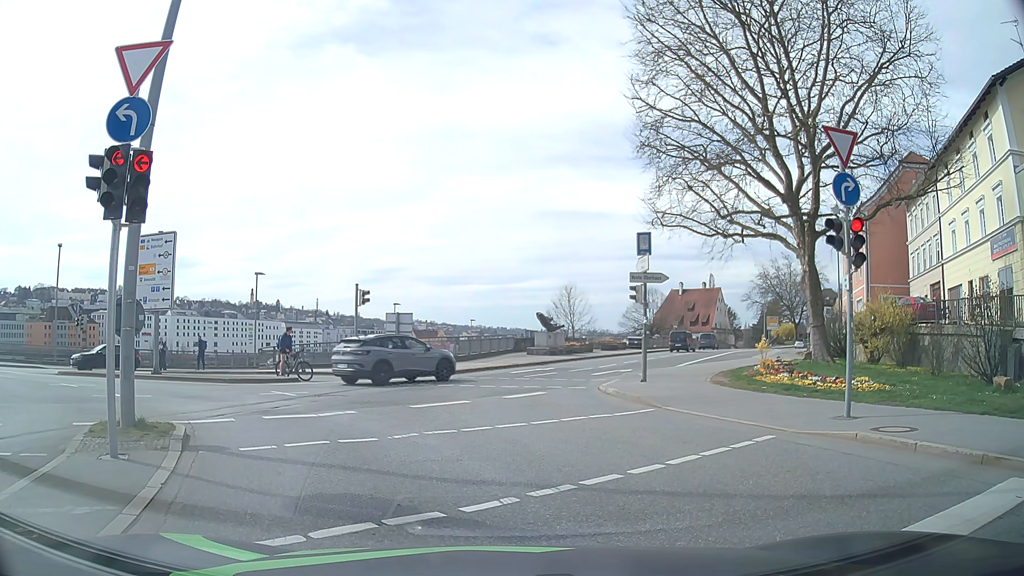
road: primary_link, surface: asphalt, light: Day
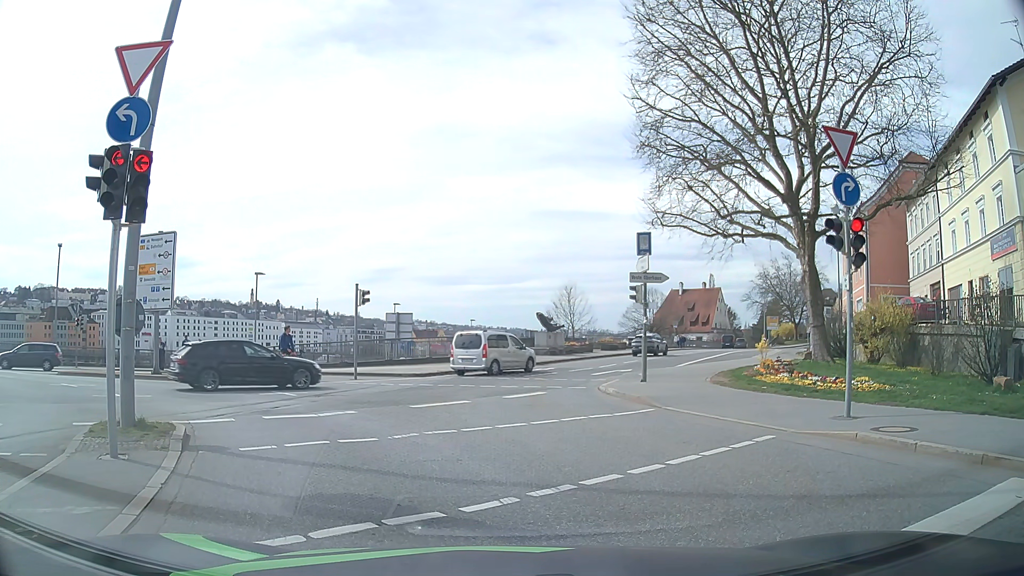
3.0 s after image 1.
(0.0, 0.0) m; 0°
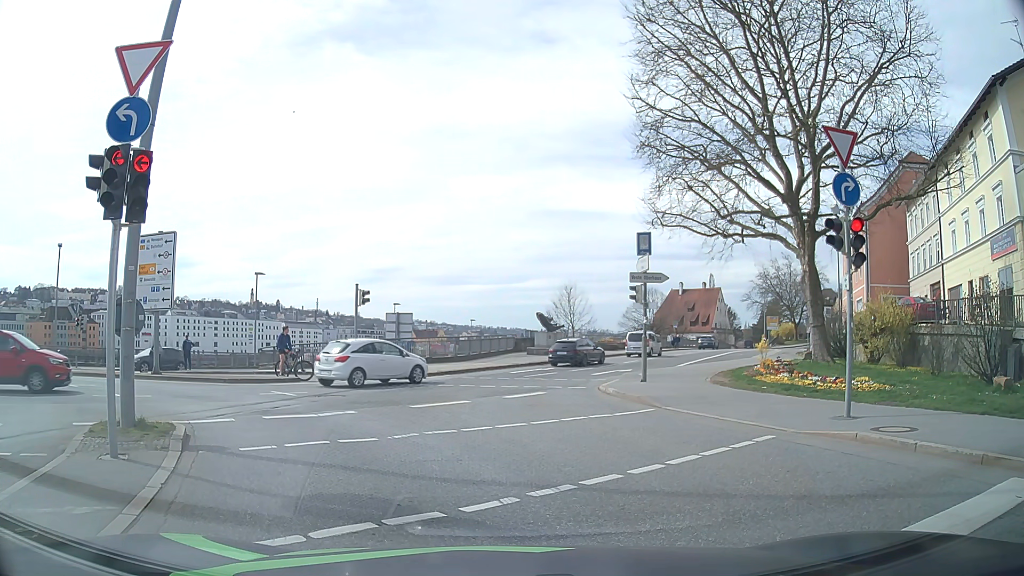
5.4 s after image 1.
(0.0, 0.0) m; 0°
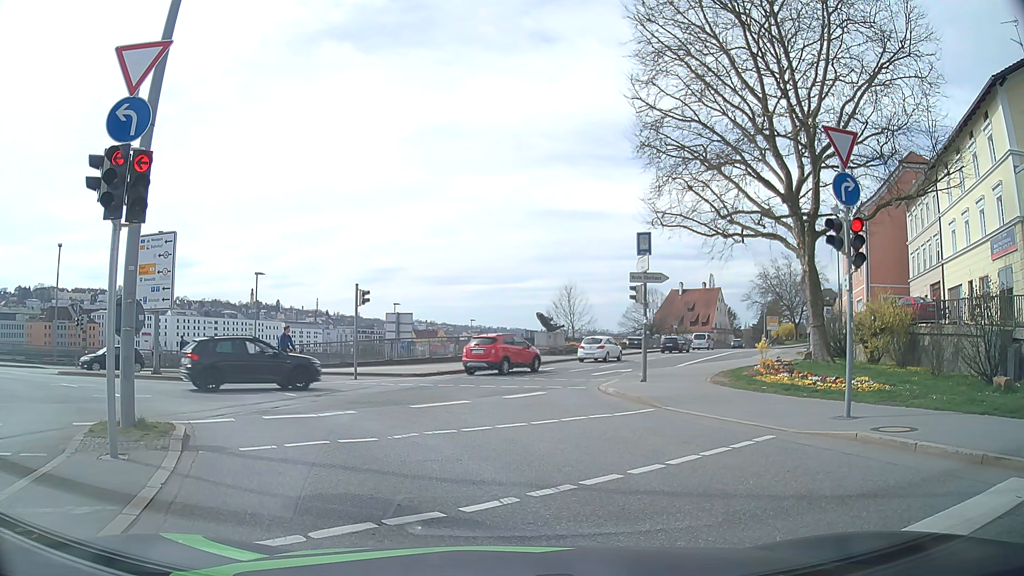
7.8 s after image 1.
(0.0, 0.0) m; 0°
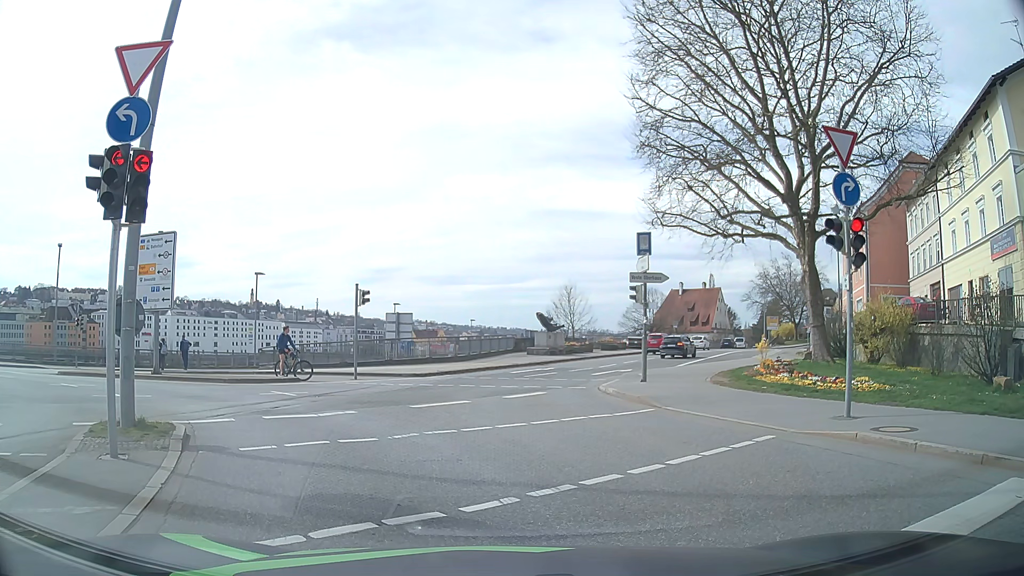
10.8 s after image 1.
(0.0, 0.0) m; 0°
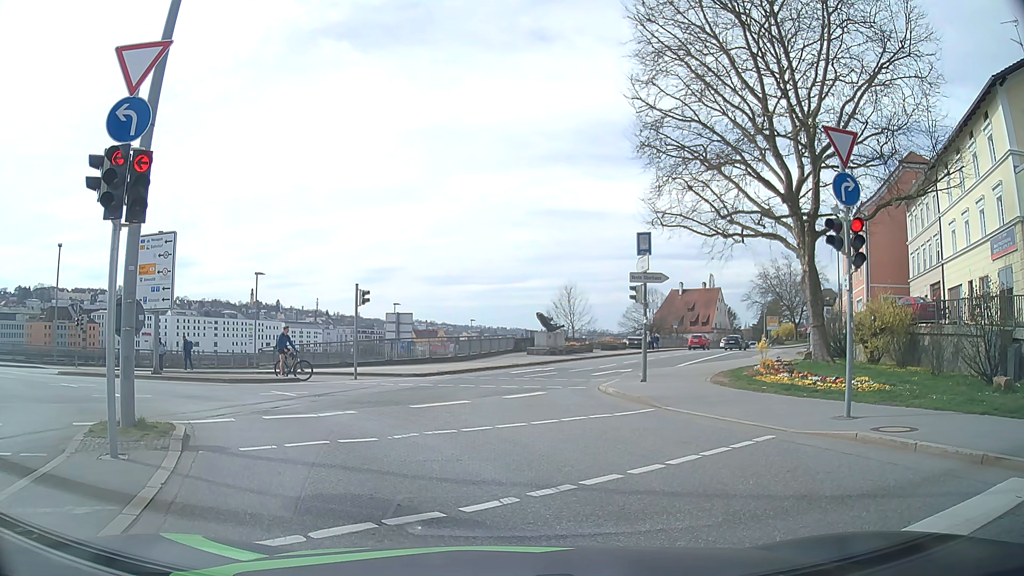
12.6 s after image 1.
(0.0, 0.0) m; 0°
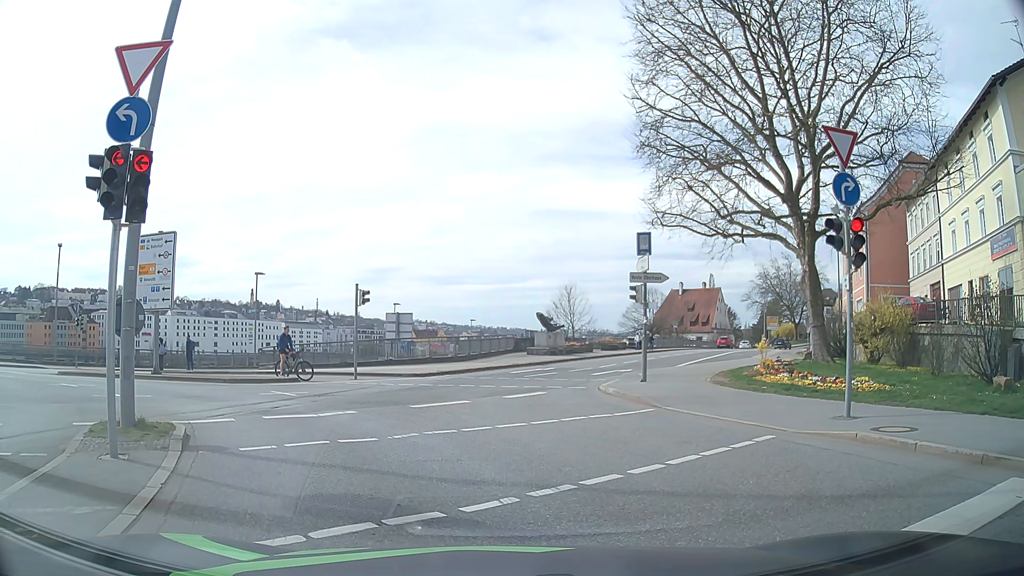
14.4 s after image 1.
(0.0, 0.0) m; 0°
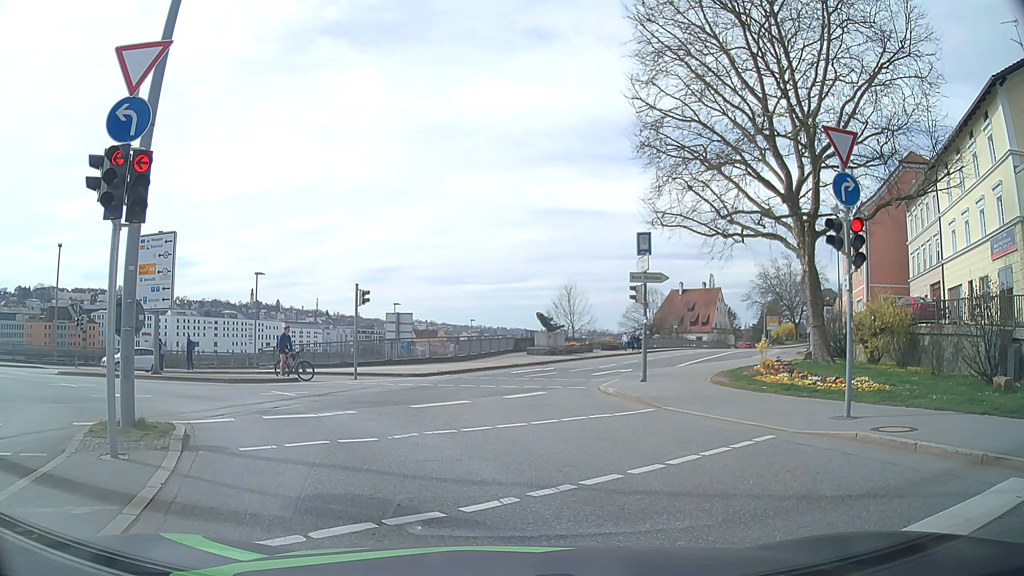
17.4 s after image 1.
(0.0, 0.0) m; 0°
(-2, +10) (-8, +18) (-16, +23) (-26, +26) (-35, +28) (-45, +31) (-55, +33) (-65, +35) (-74, +38) (-84, +40) m
